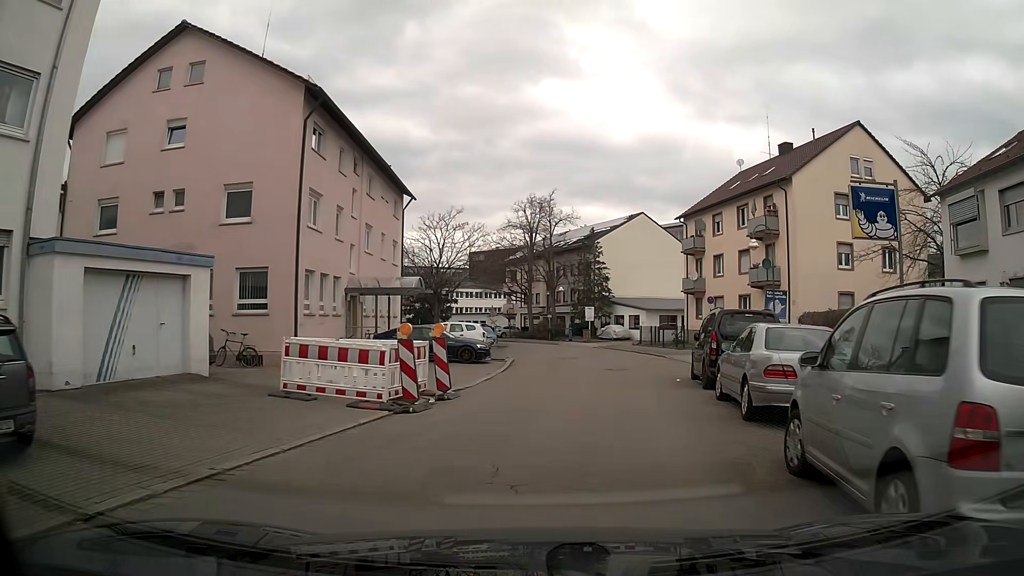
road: residential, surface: asphalt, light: Day
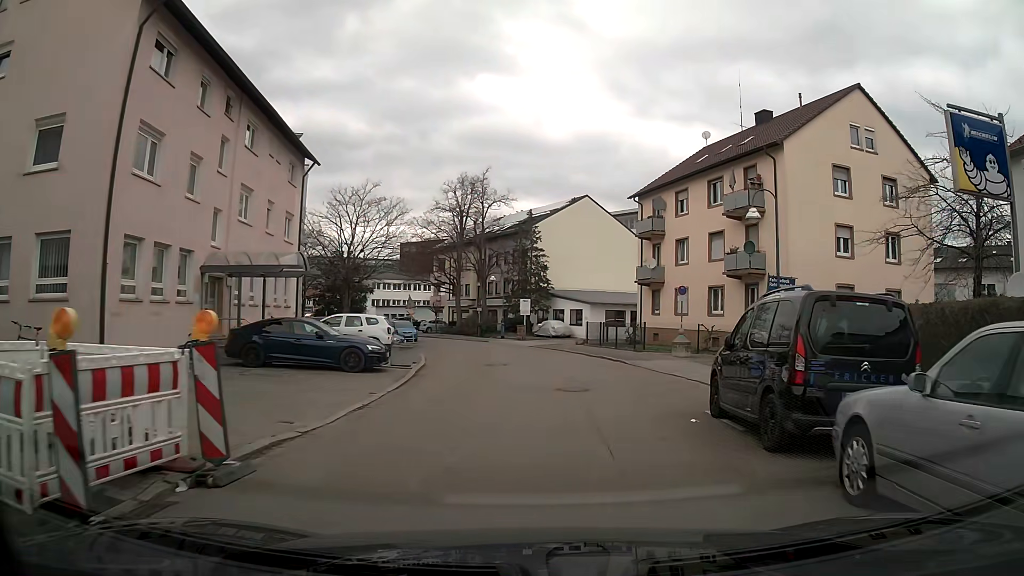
(+0.5, +7.9) m; +7°
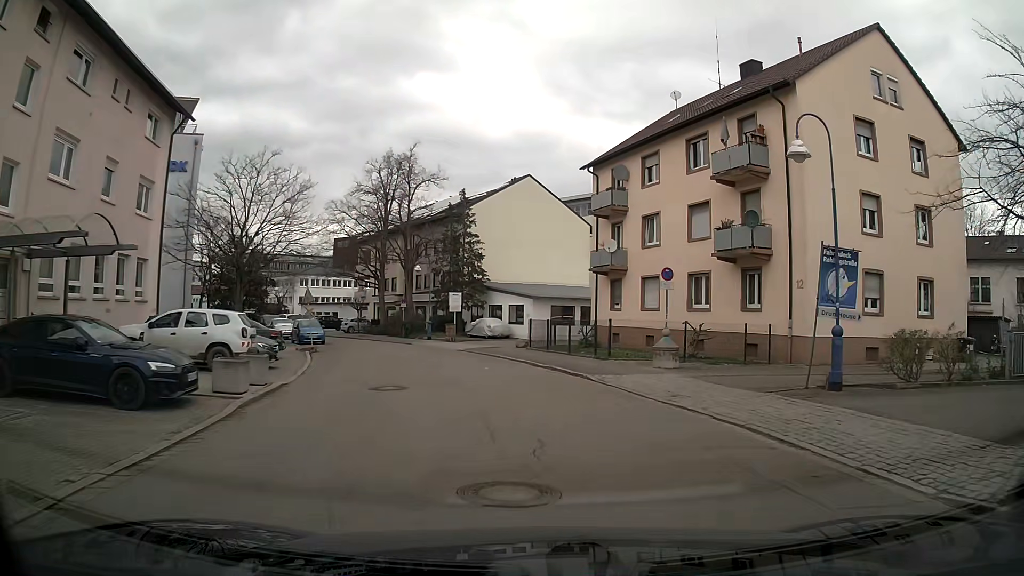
(+0.3, +8.5) m; +4°
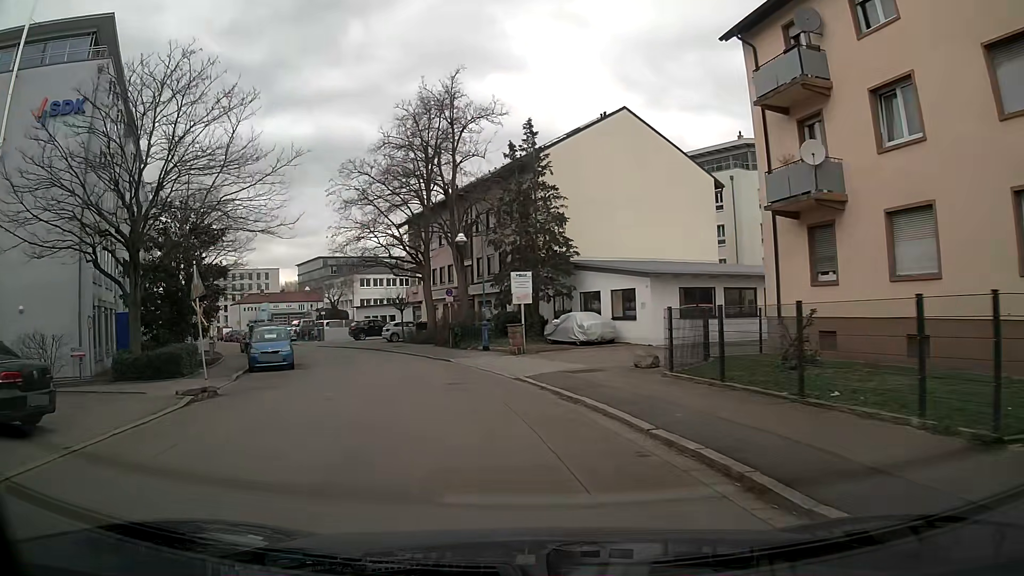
(-0.5, +17.4) m; -8°
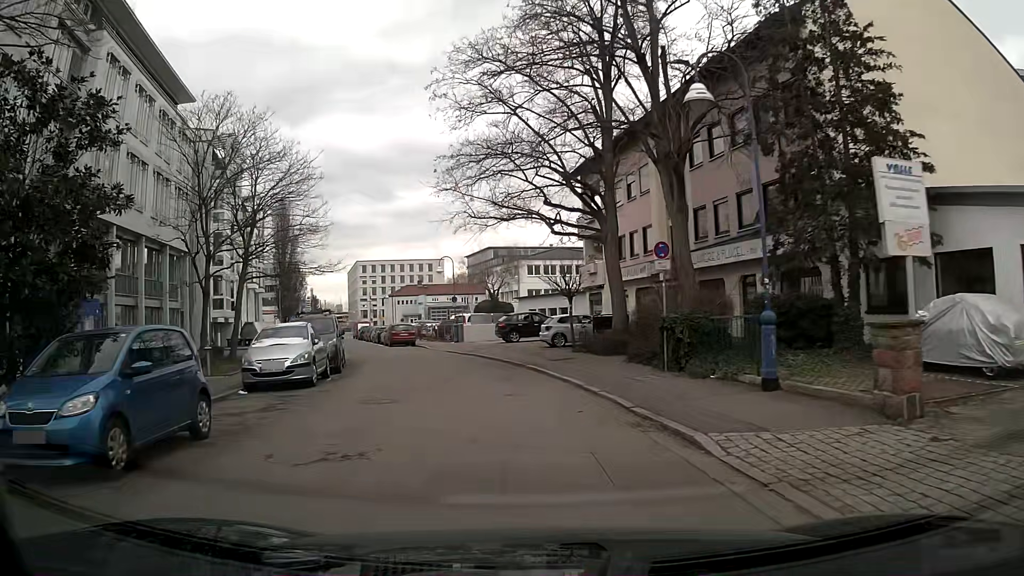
(-2.2, +17.8) m; -14°
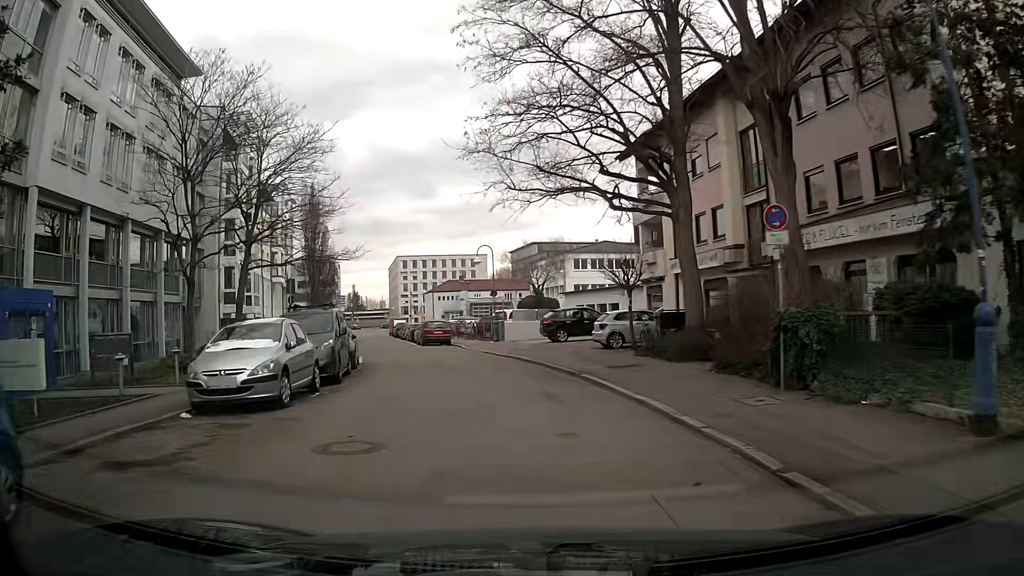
(-0.2, +4.7) m; -4°
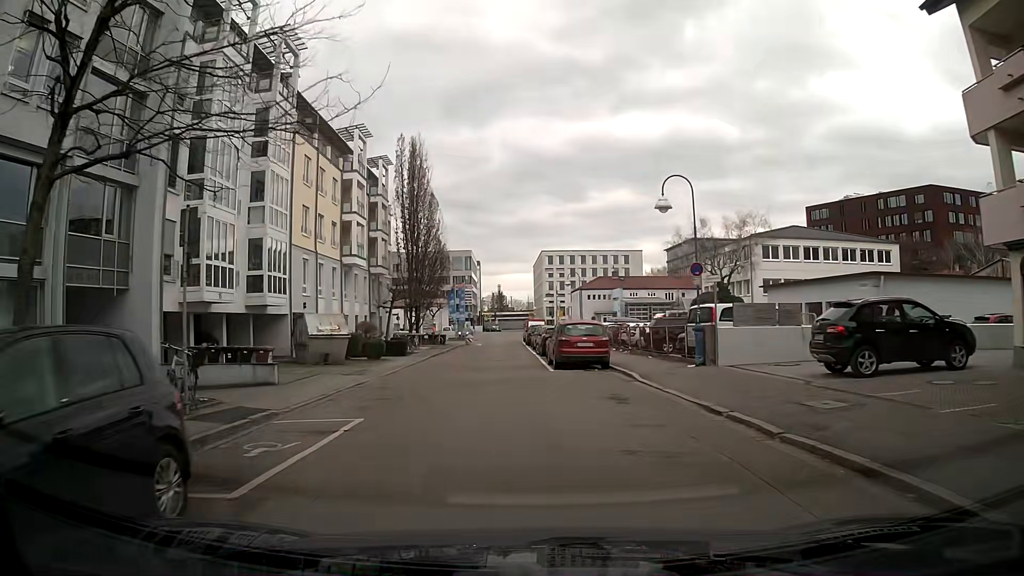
(-2.0, +19.6) m; -11°
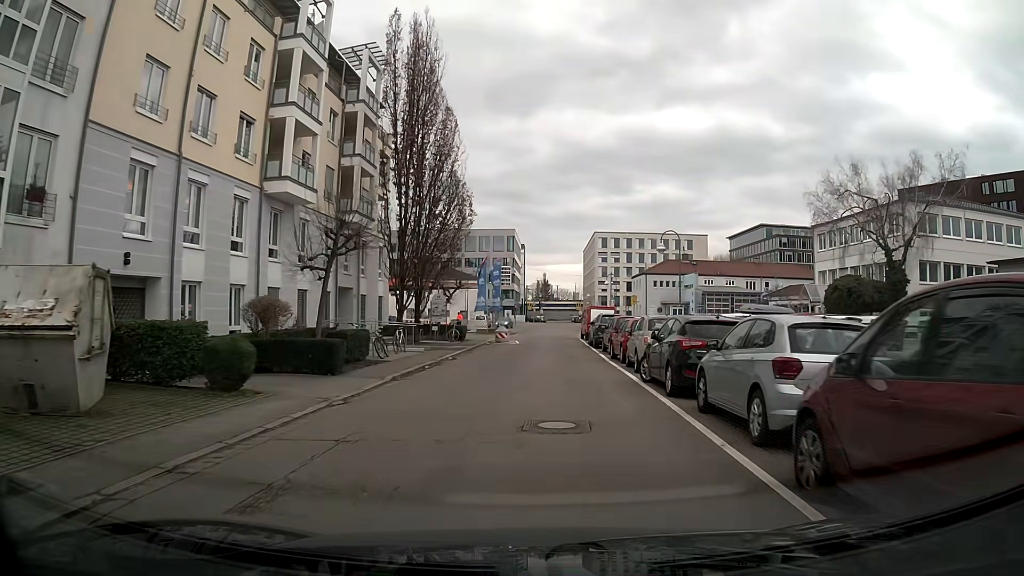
(-1.5, +20.2) m; -4°
(0, +10) (0, +20) (0, +30) (+1, +40) (+1, +50) (+2, +60) (+3, +70) (+3, +80) (+4, +90) (+4, +100) m
